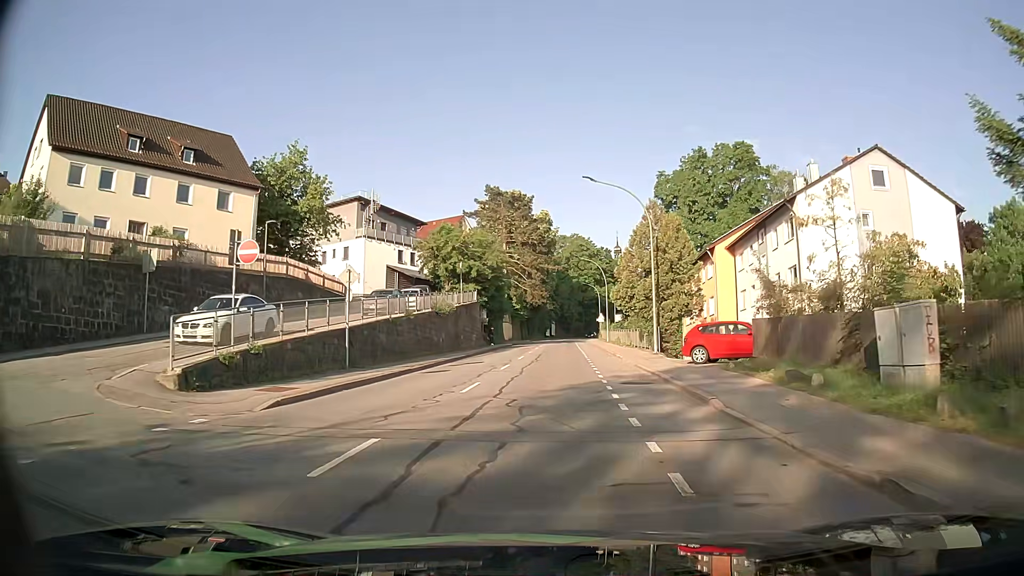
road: tertiary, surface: asphalt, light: Day
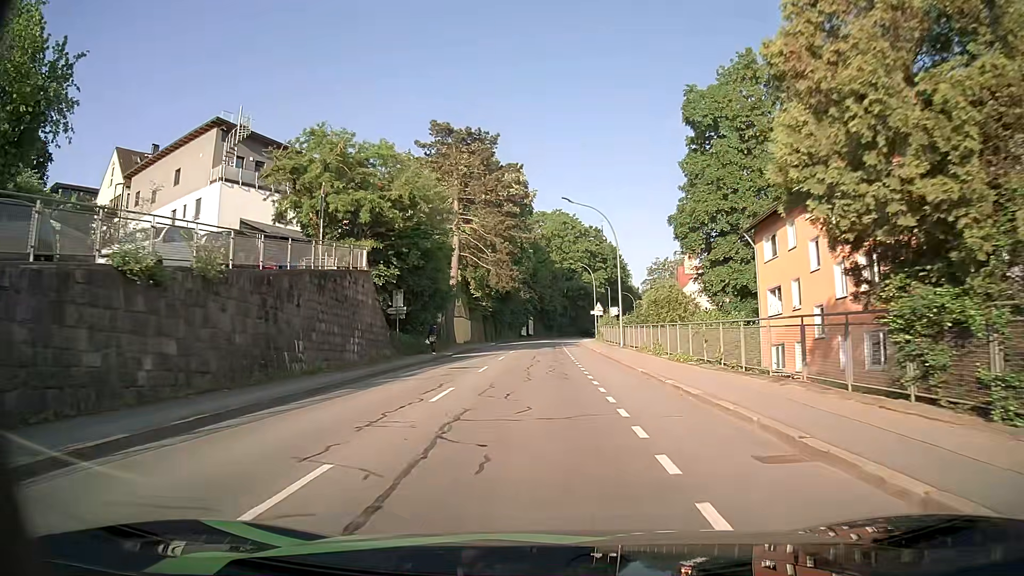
(+0.6, +29.6) m; +2°
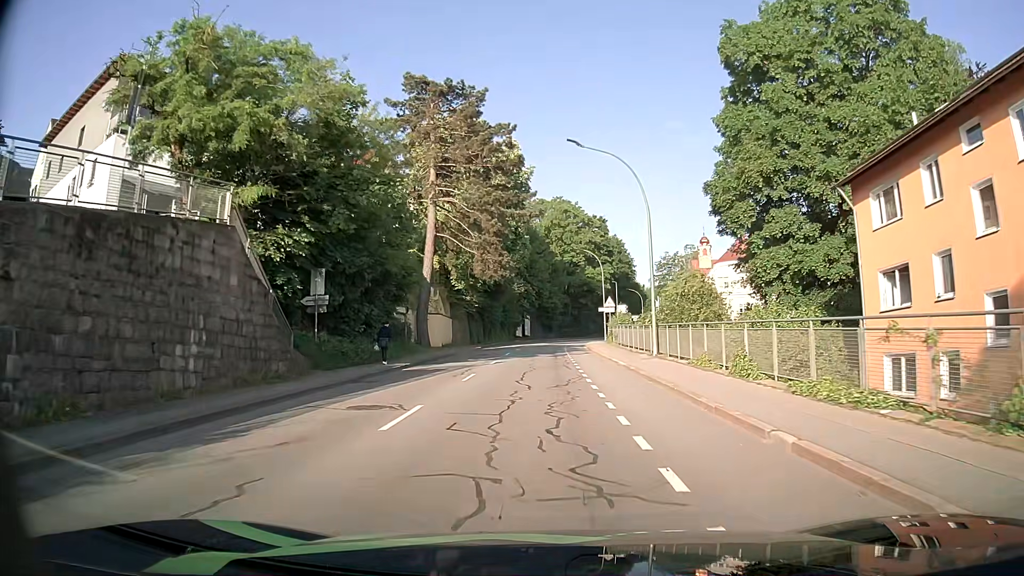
(-0.1, +12.7) m; -1°
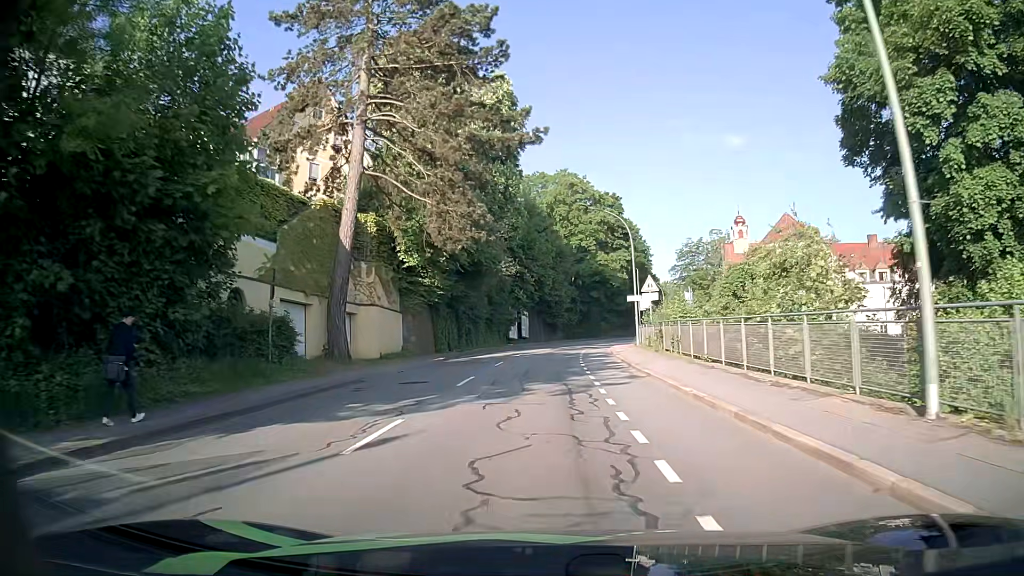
(0.0, +20.0) m; 0°
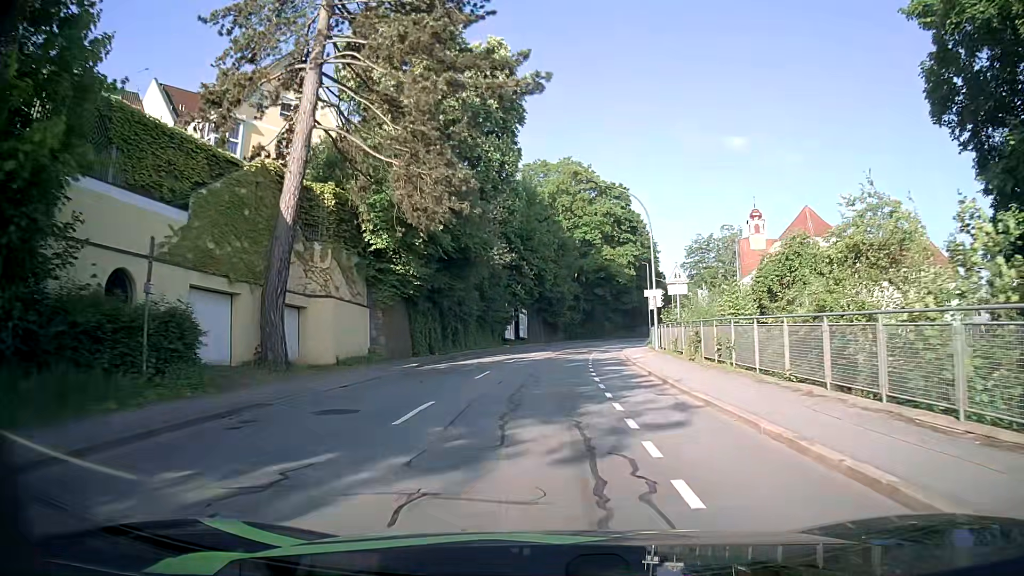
(0.0, +6.8) m; 0°
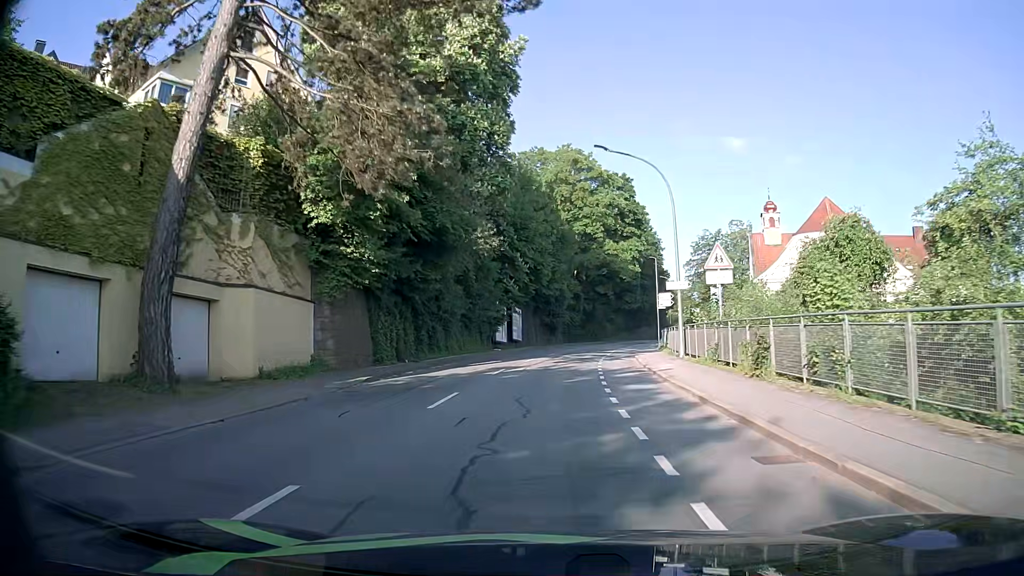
(0.0, +6.9) m; 0°
